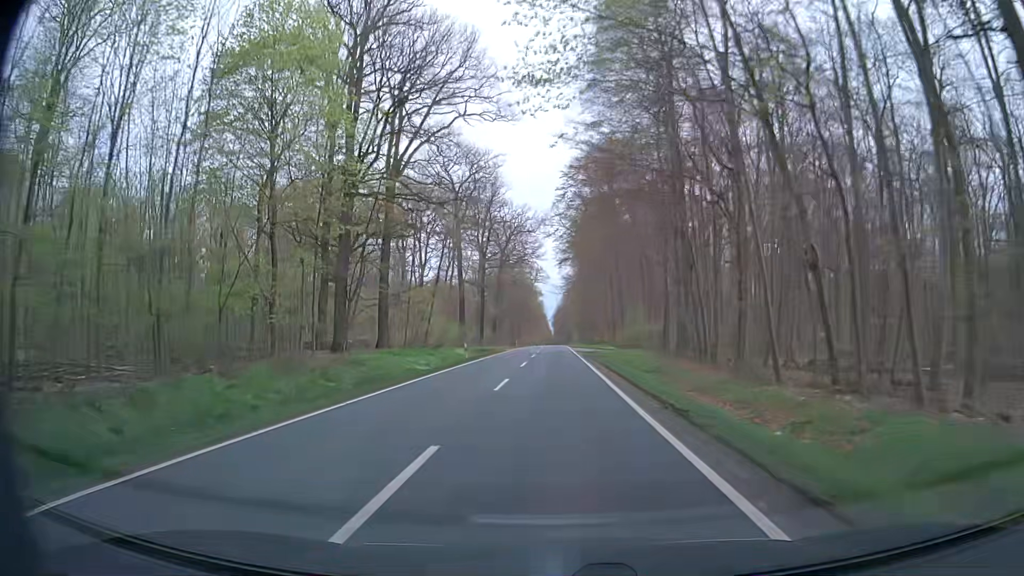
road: secondary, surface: asphalt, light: Day
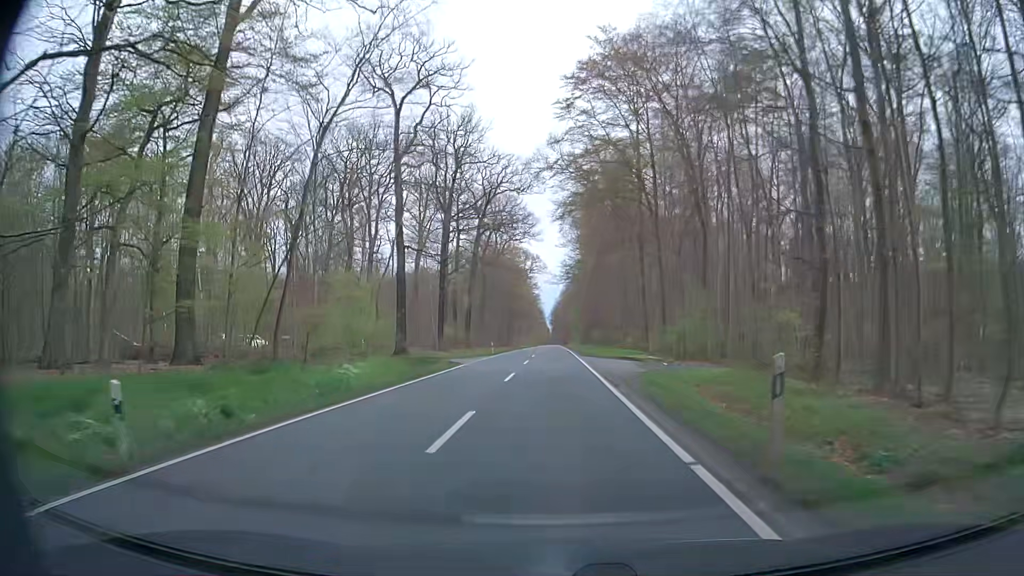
(+0.1, +32.4) m; 0°
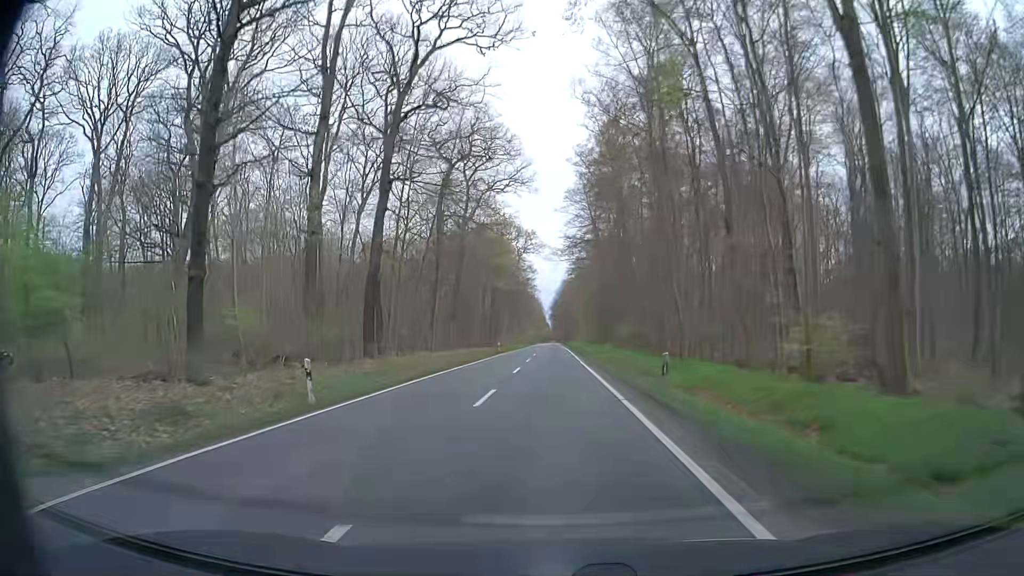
(+0.1, +43.2) m; 0°
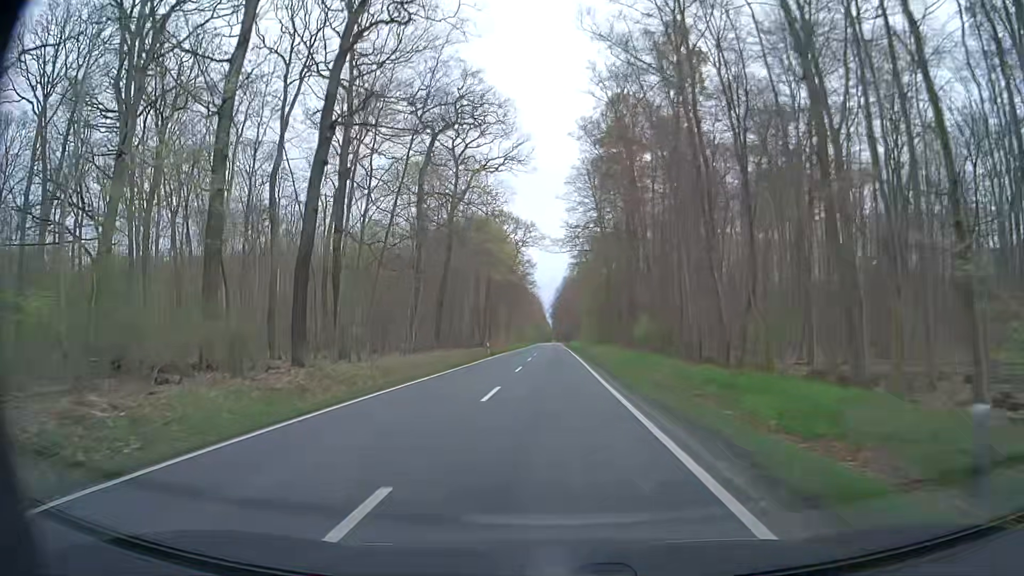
(+0.1, +10.8) m; +1°
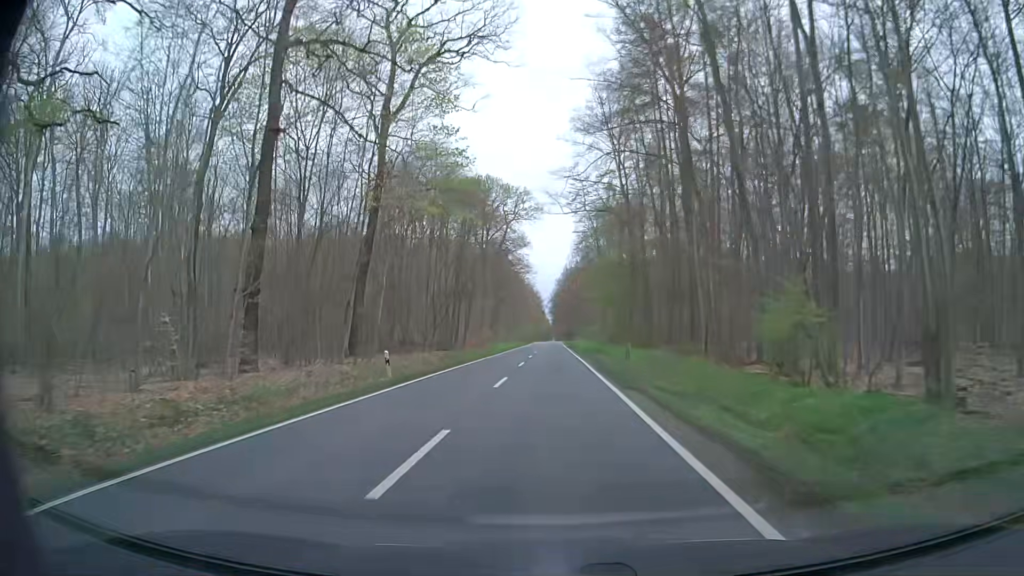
(-0.2, +32.5) m; -1°
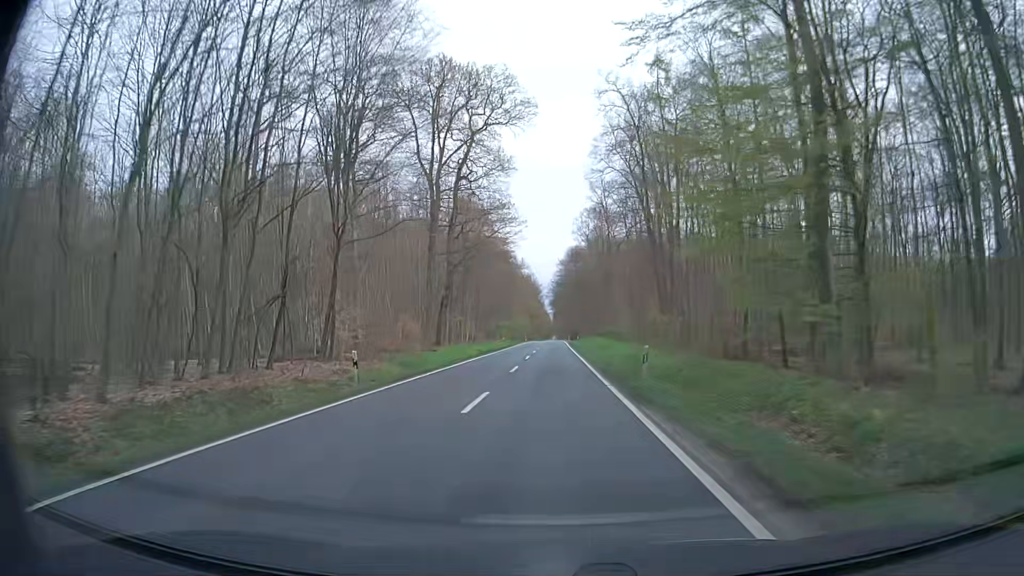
(0.0, +54.1) m; 0°
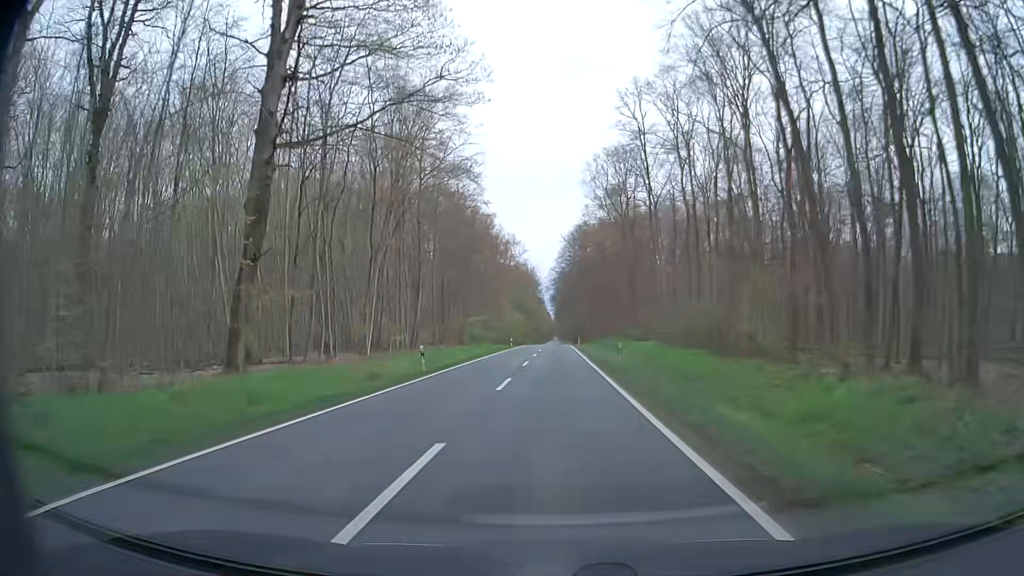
(+0.1, +43.2) m; 0°
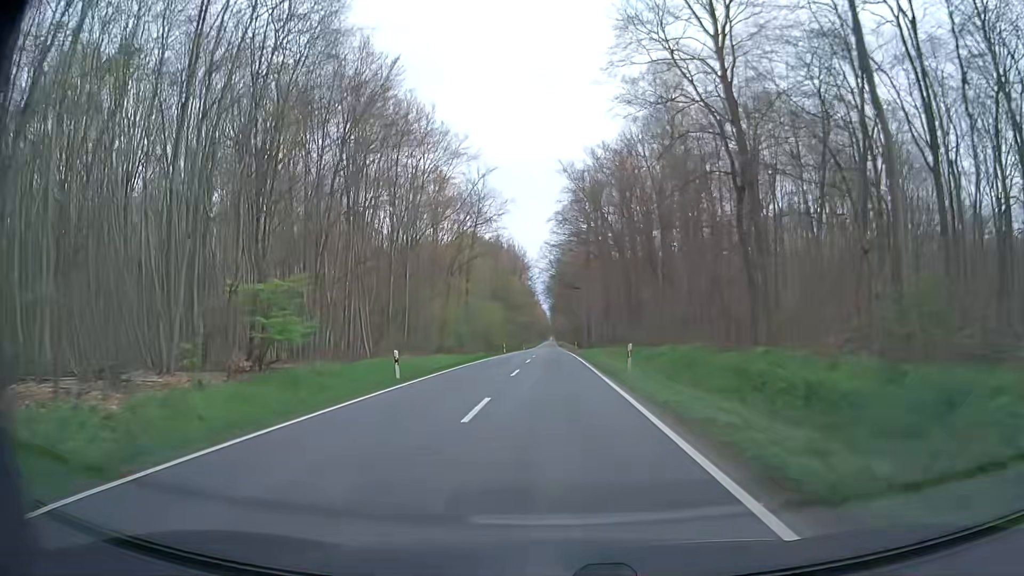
(0.0, +54.0) m; 0°
(0, +10) (0, +20) (0, +30) (0, +40) (0, +50) (0, +60) (-1, +70) (-1, +80) (-1, +90) (-1, +100) m
